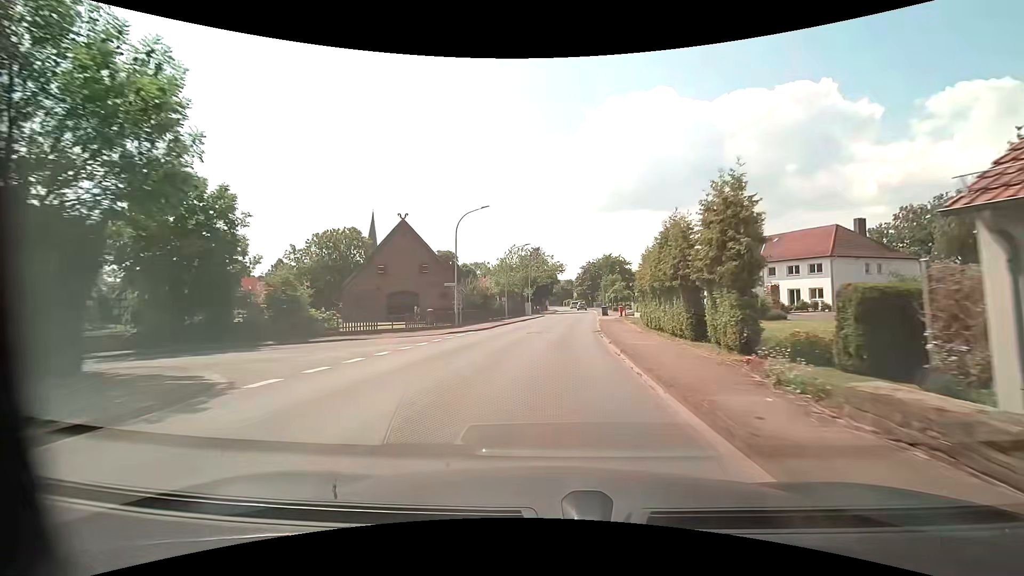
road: tertiary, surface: asphalt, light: Day
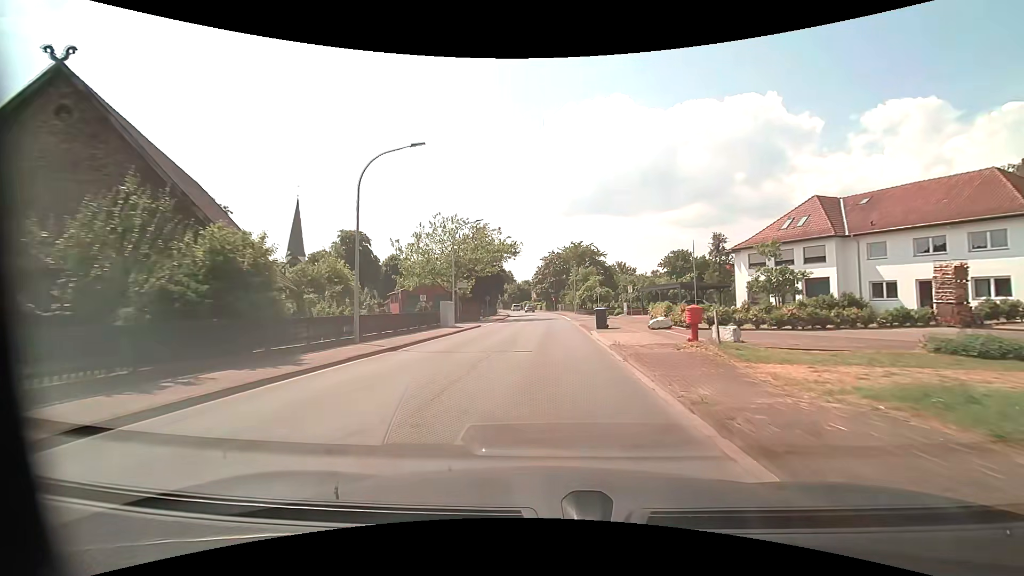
(+1.4, +30.9) m; +5°
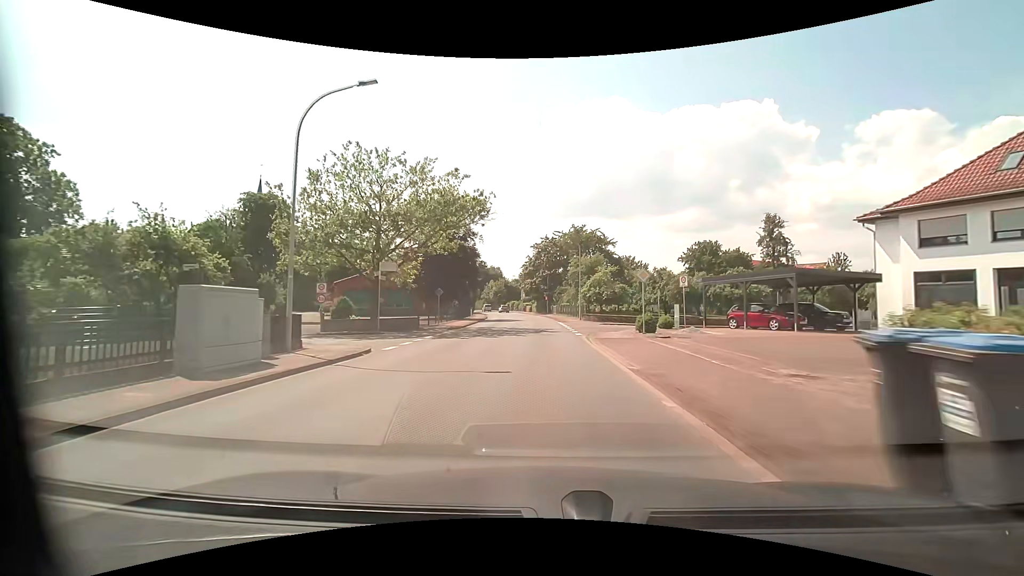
(+0.3, +22.7) m; +1°
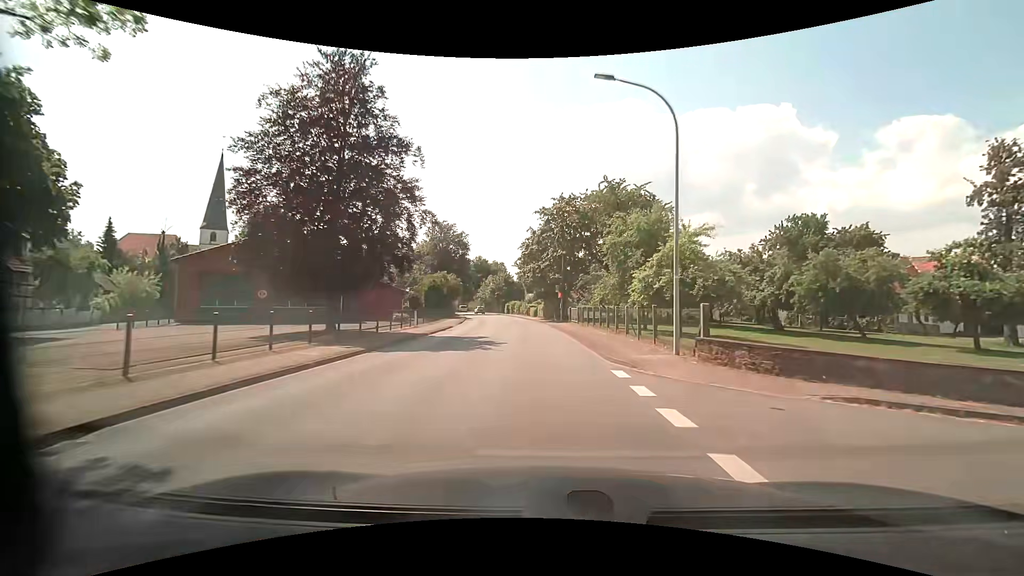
(-0.1, +29.7) m; -1°
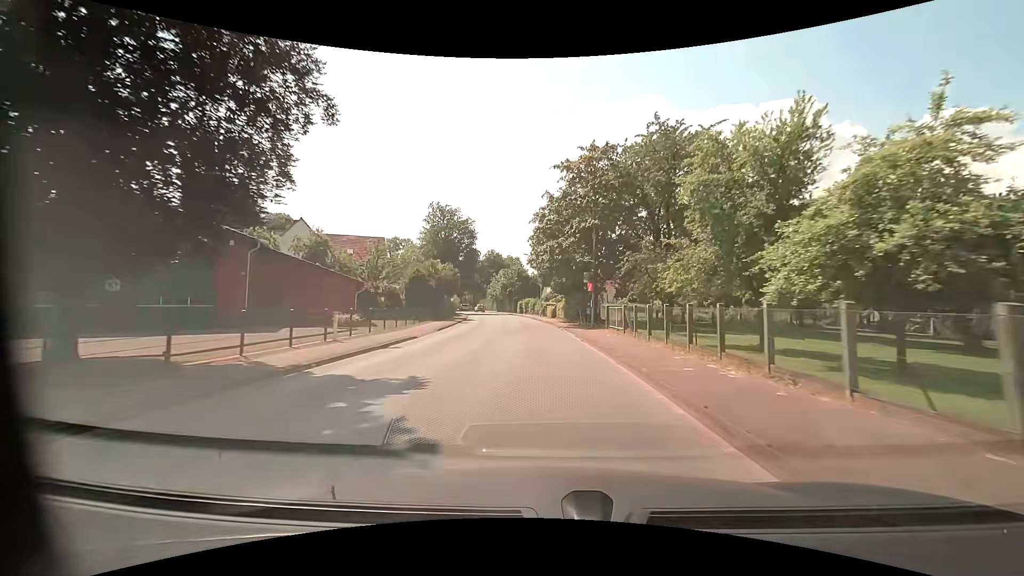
(-0.2, +14.6) m; -2°
